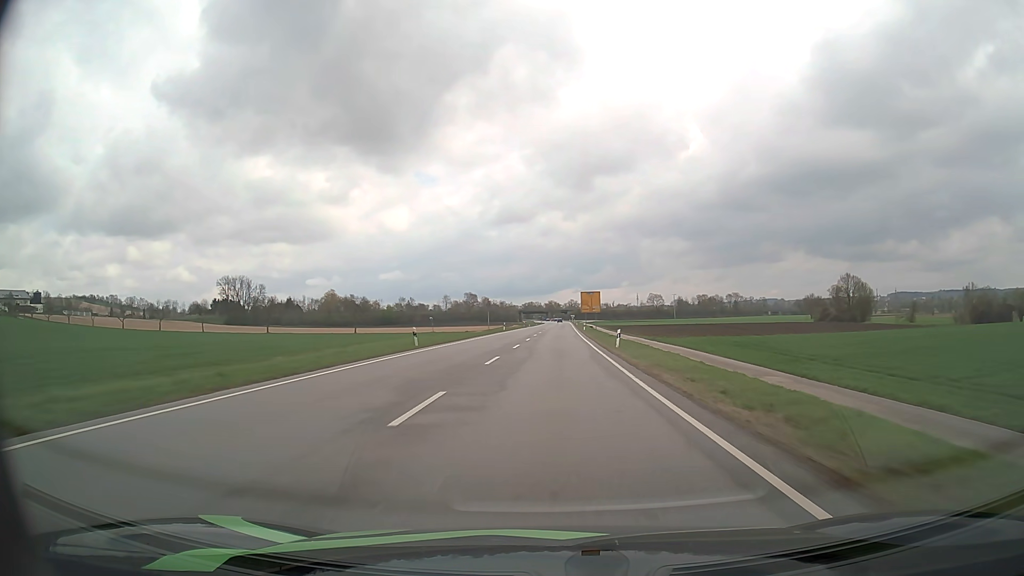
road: primary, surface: asphalt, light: Day
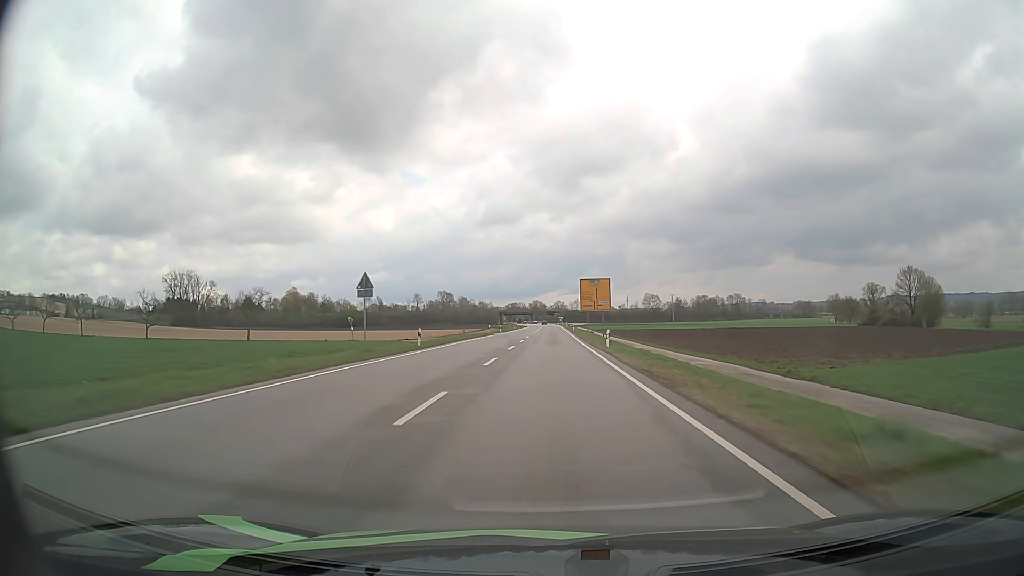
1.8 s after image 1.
(+0.7, +47.8) m; +1°
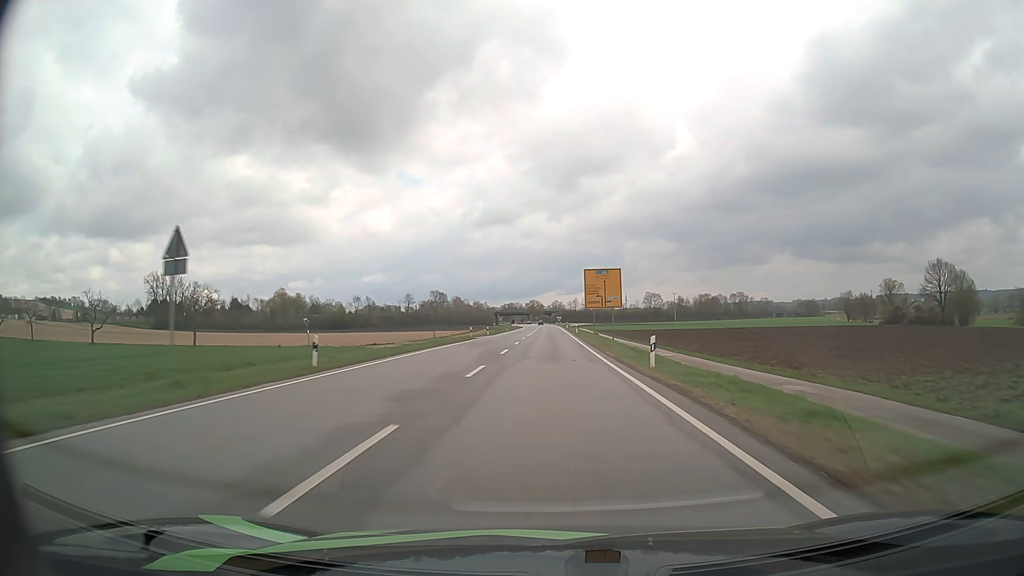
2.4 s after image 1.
(0.0, +15.9) m; 0°
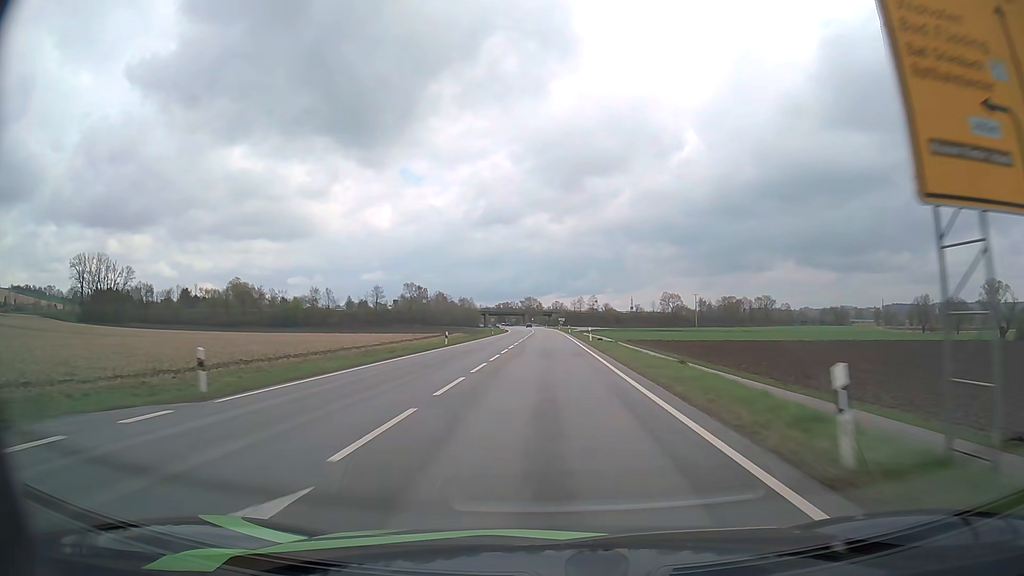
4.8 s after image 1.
(+0.1, +63.8) m; 0°
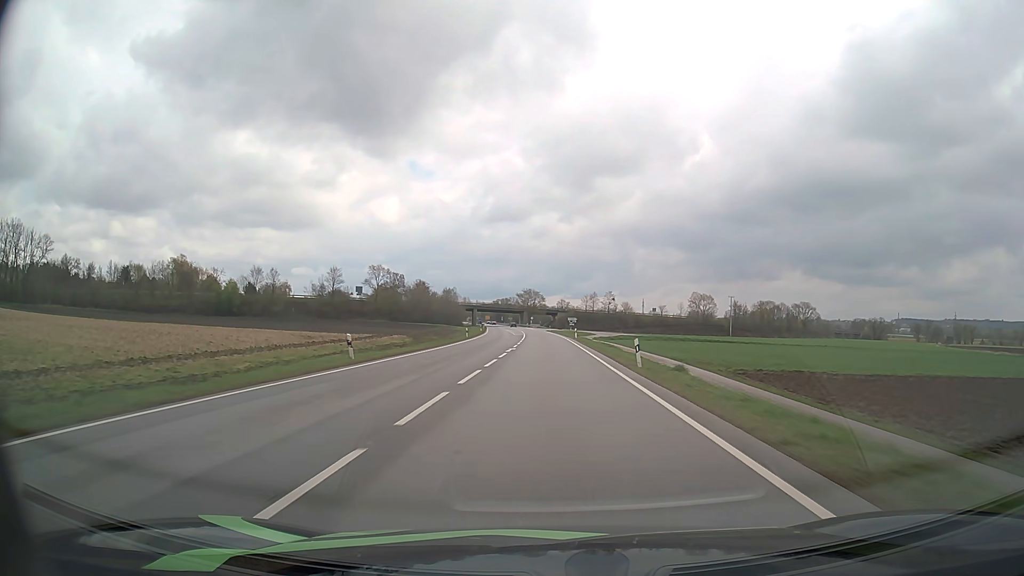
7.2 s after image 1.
(-0.1, +63.8) m; 0°
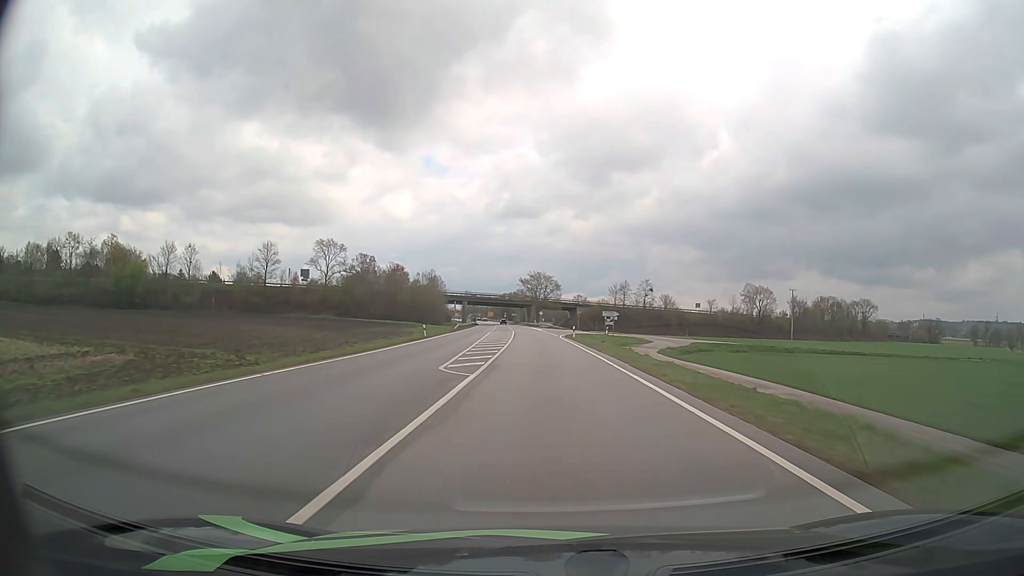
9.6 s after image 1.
(-0.5, +63.8) m; -1°
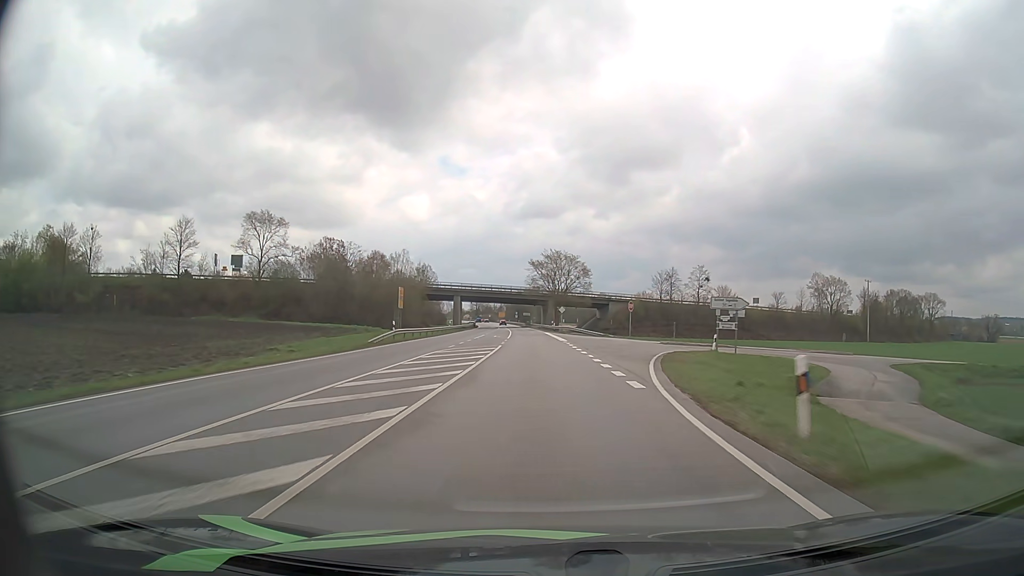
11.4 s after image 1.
(-0.6, +47.9) m; -2°
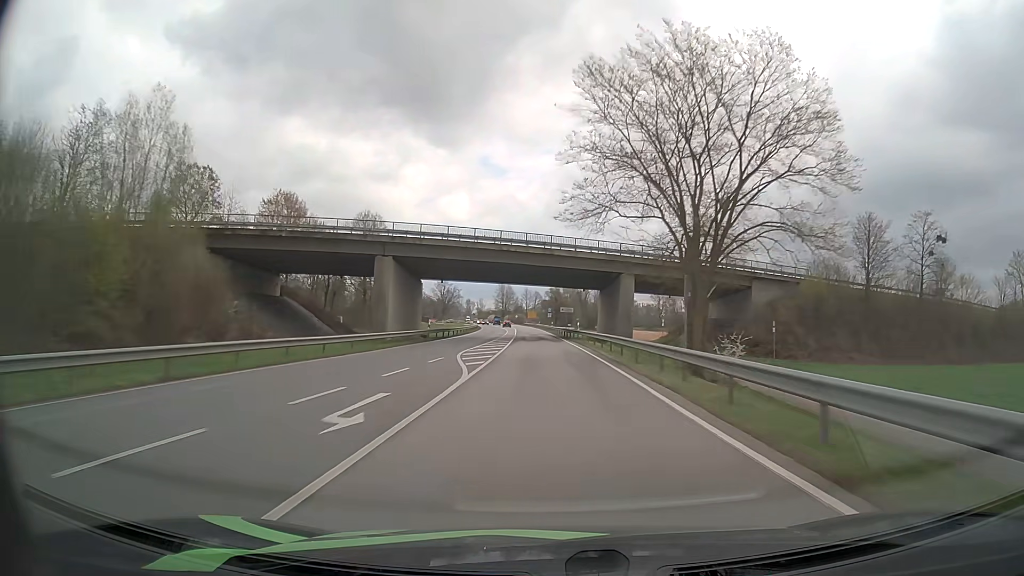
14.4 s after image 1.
(-2.4, +79.8) m; -3°
(0, +10) (0, +20) (0, +30) (0, +40) (-1, +50) (-1, +60) (-1, +70) (-2, +80) (-2, +90) (-3, +100) m
